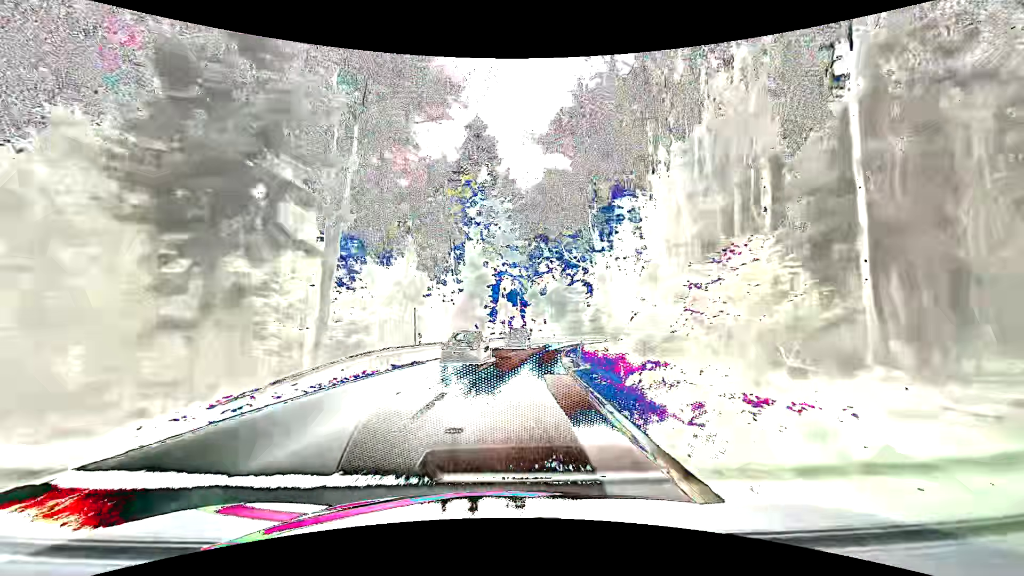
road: secondary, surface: asphalt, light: Day
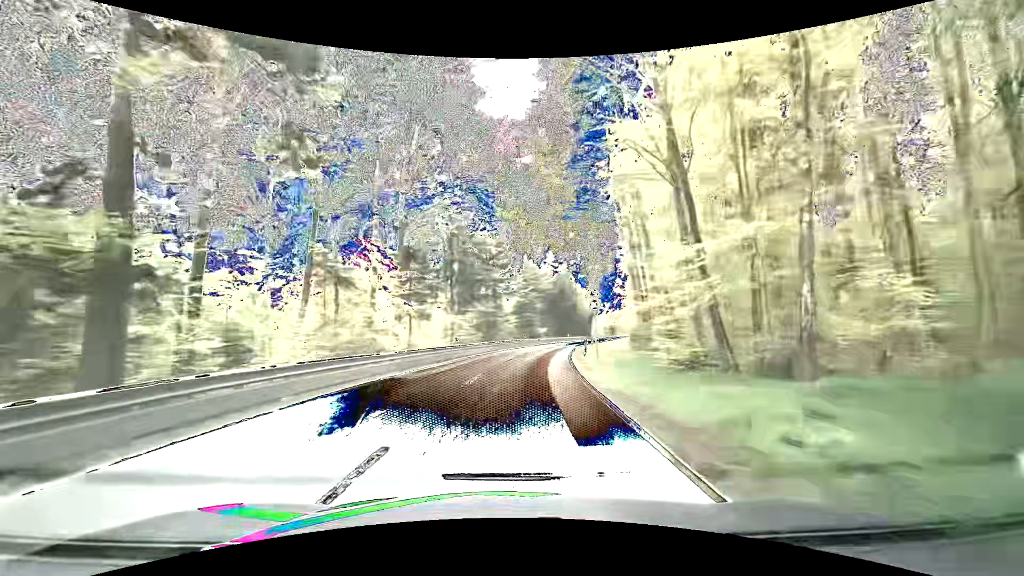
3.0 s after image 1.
(+4.0, +49.3) m; +10°
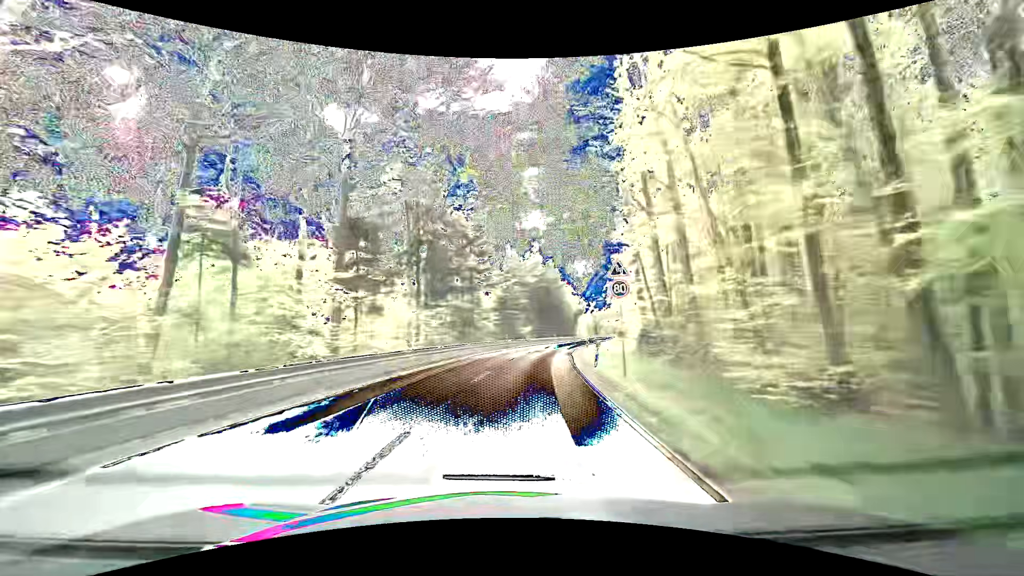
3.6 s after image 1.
(+0.2, +10.2) m; +3°
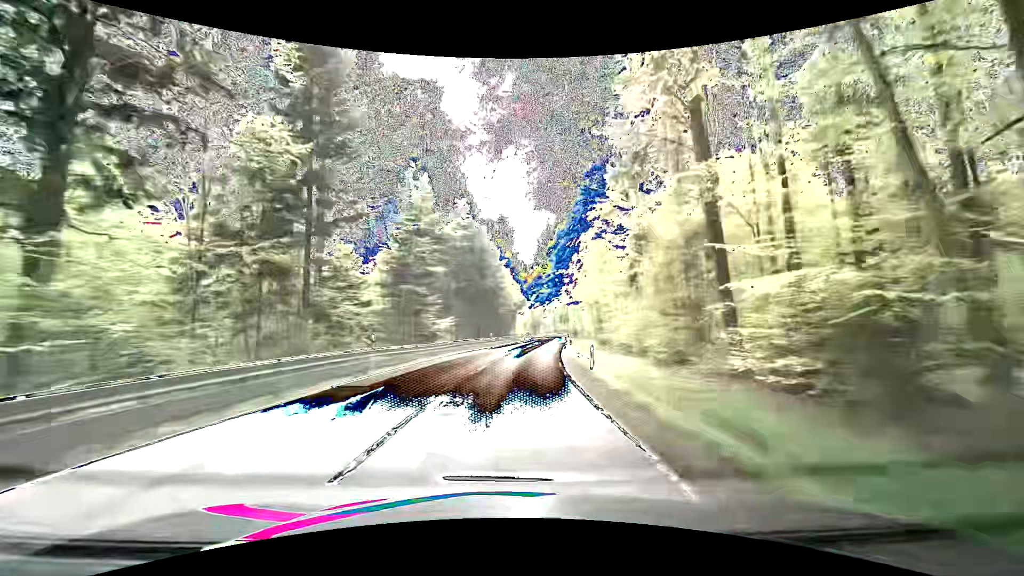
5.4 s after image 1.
(+2.0, +31.4) m; +8°
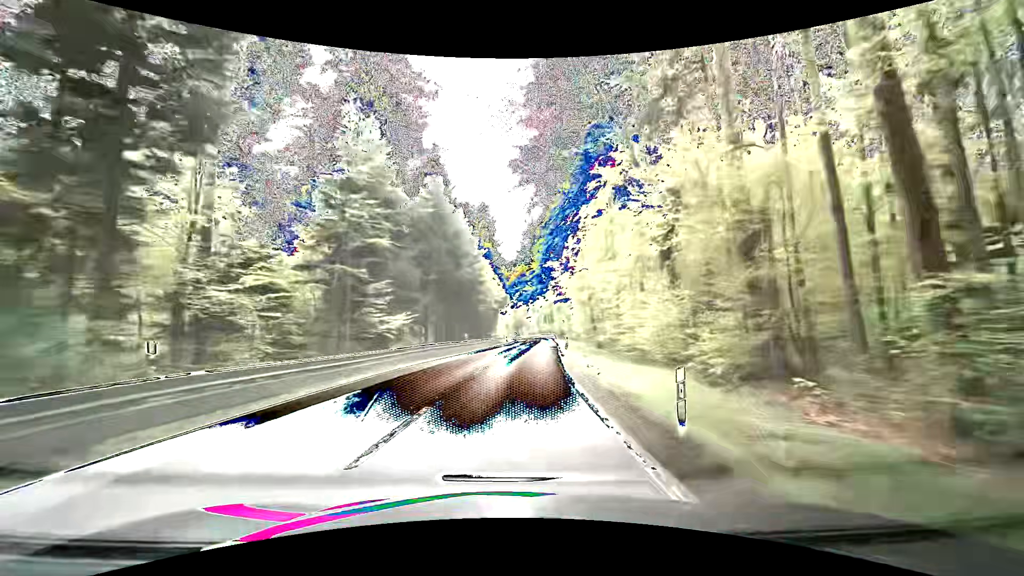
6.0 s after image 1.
(+0.1, +10.8) m; +2°
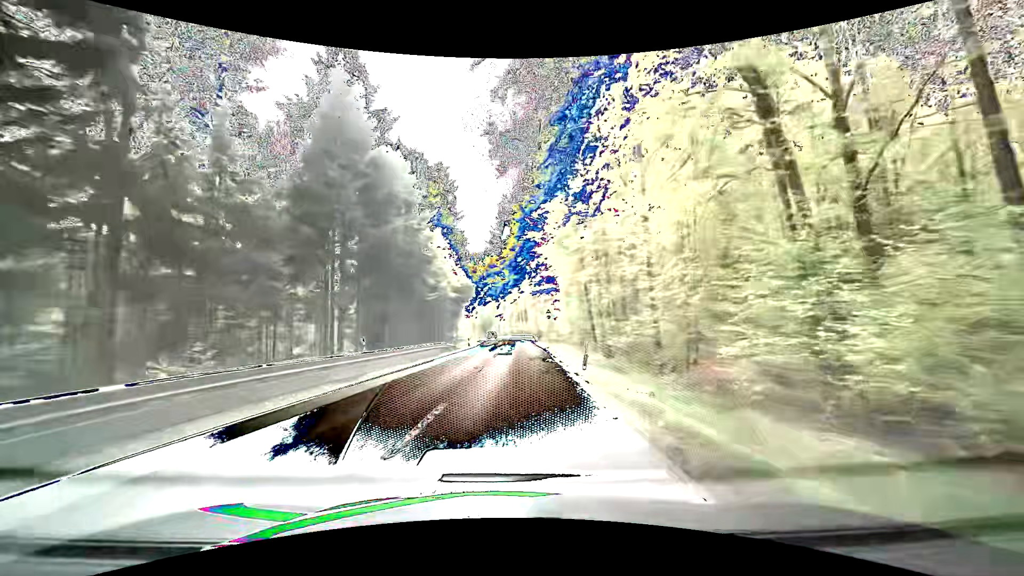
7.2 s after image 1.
(+0.6, +21.8) m; +3°
